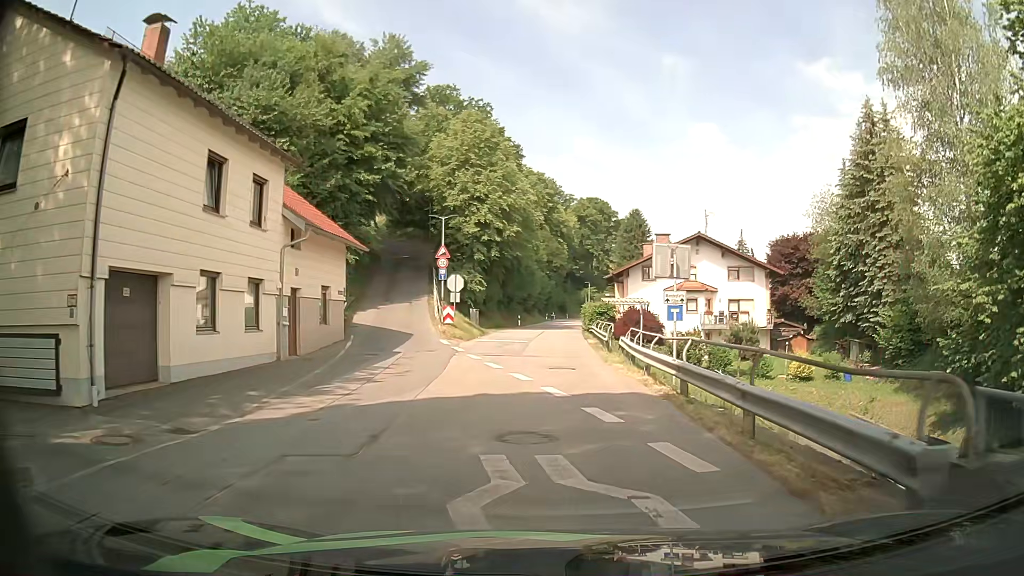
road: unclassified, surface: asphalt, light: Day
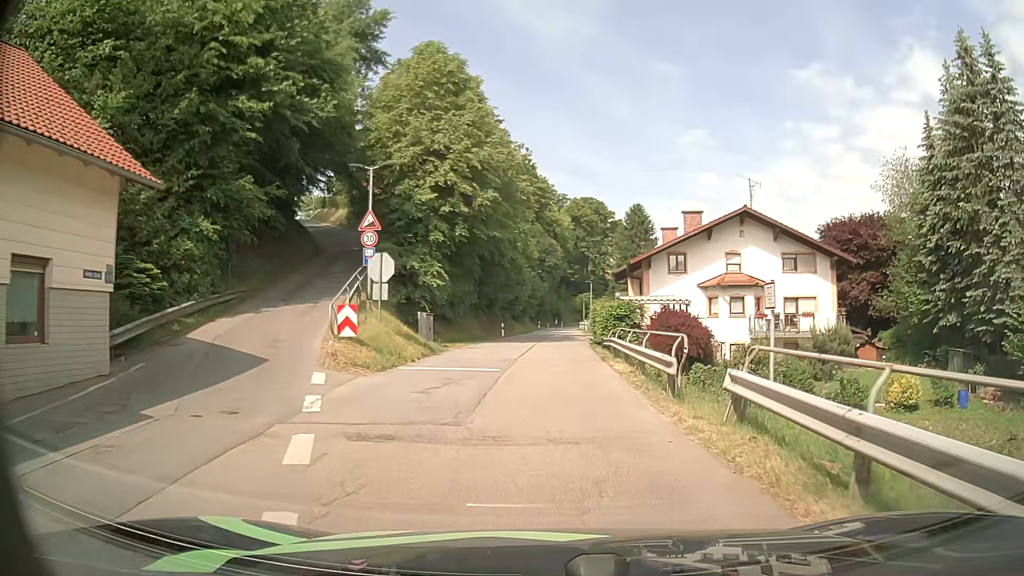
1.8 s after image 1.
(+0.1, +15.1) m; +1°
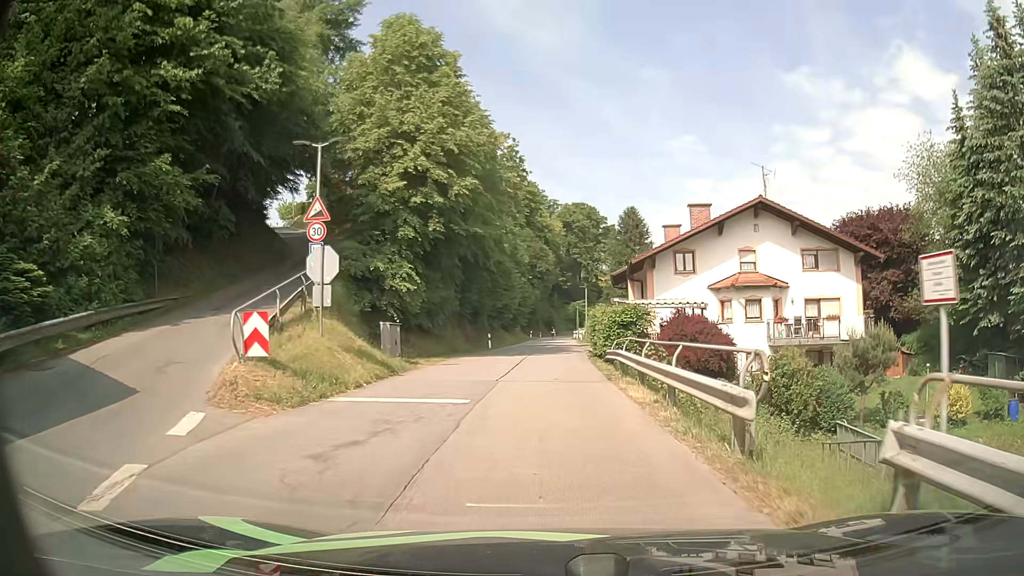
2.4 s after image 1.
(0.0, +4.8) m; +1°
(0, +10) (0, +20) (0, +30) (0, +40) (0, +50) (0, +60) (0, +70) (0, +80) (0, +90) (0, +100) m
